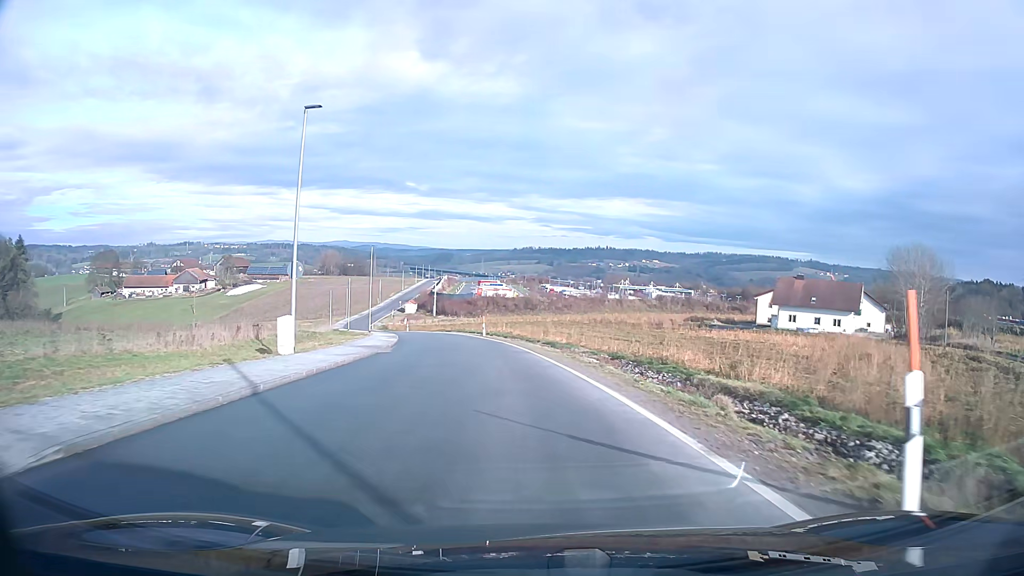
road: unclassified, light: Day
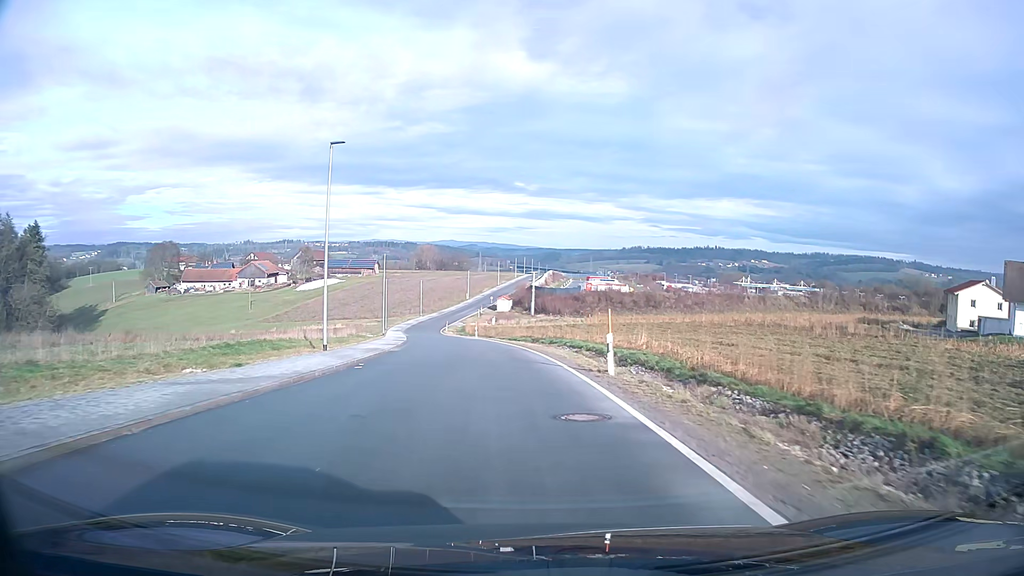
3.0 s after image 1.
(-3.0, +37.8) m; -9°
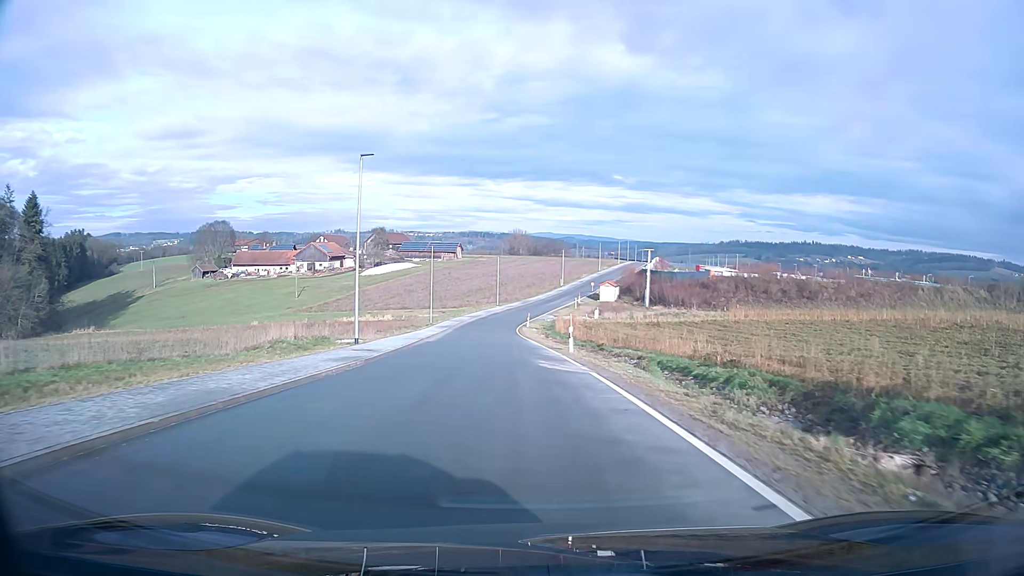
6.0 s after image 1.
(-2.8, +38.0) m; -8°
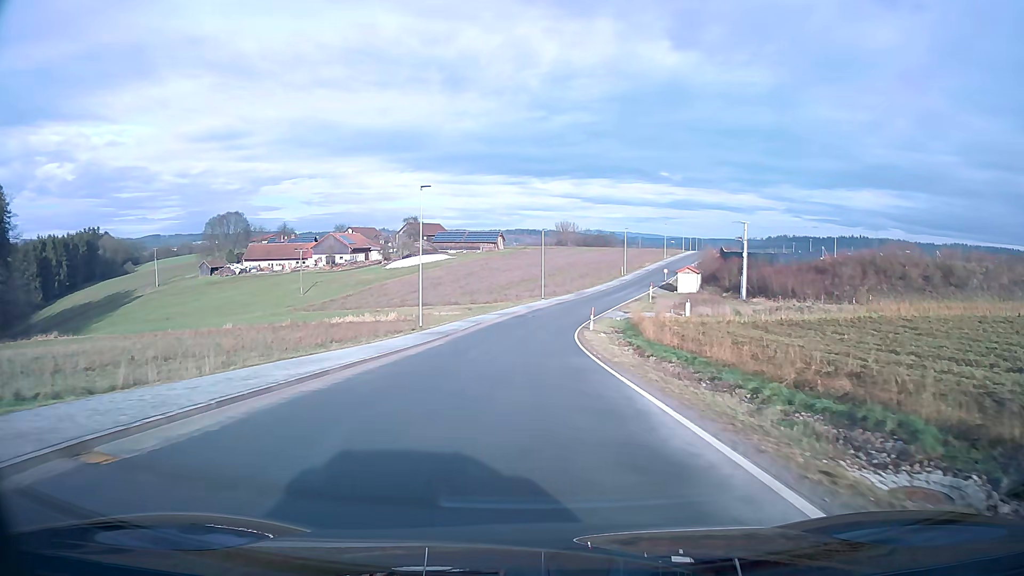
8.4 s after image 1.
(-1.1, +30.7) m; -4°
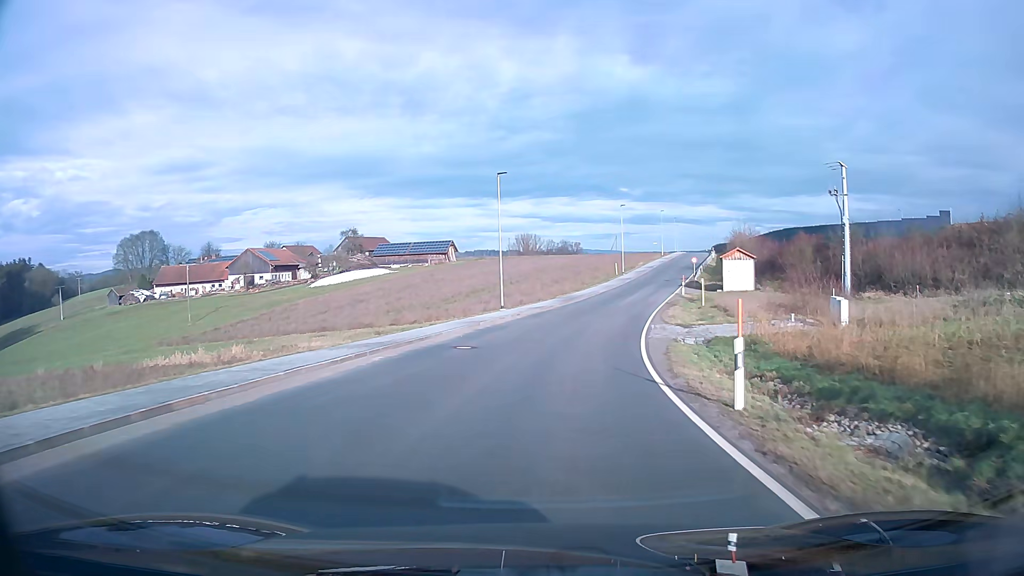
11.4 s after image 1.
(+0.7, +38.0) m; +4°
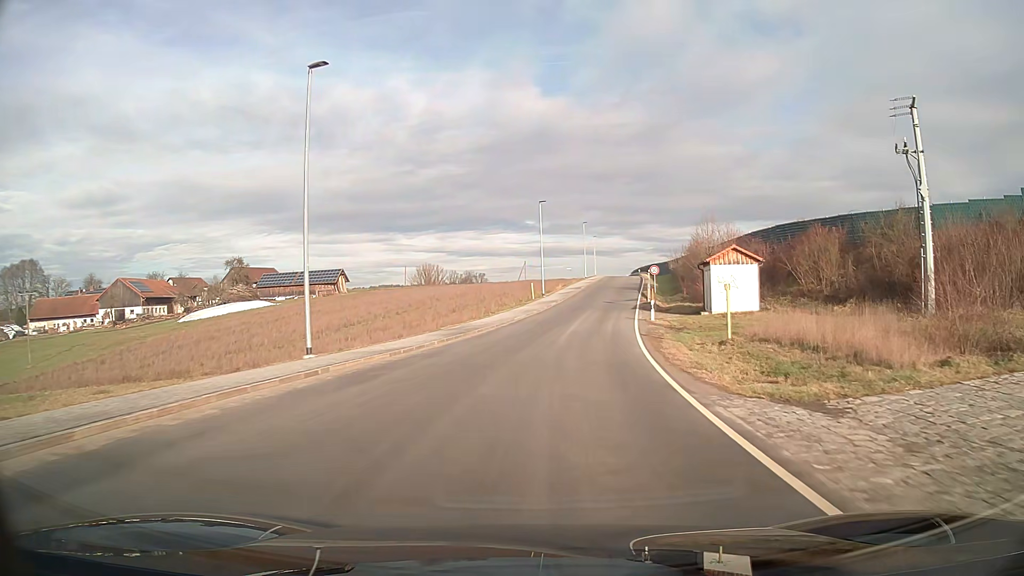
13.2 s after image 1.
(+1.5, +22.3) m; +8°
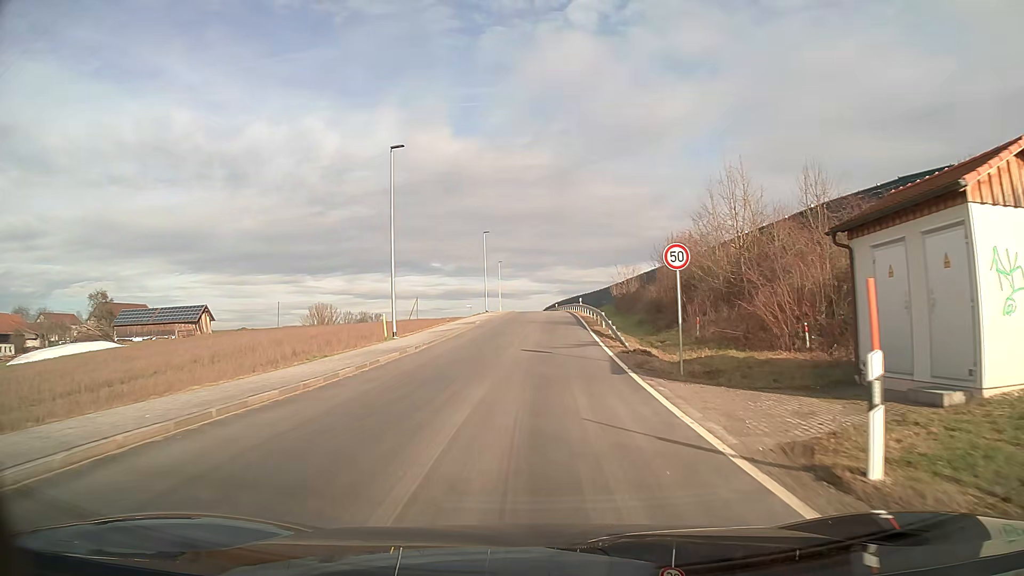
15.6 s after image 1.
(+2.2, +29.8) m; +7°
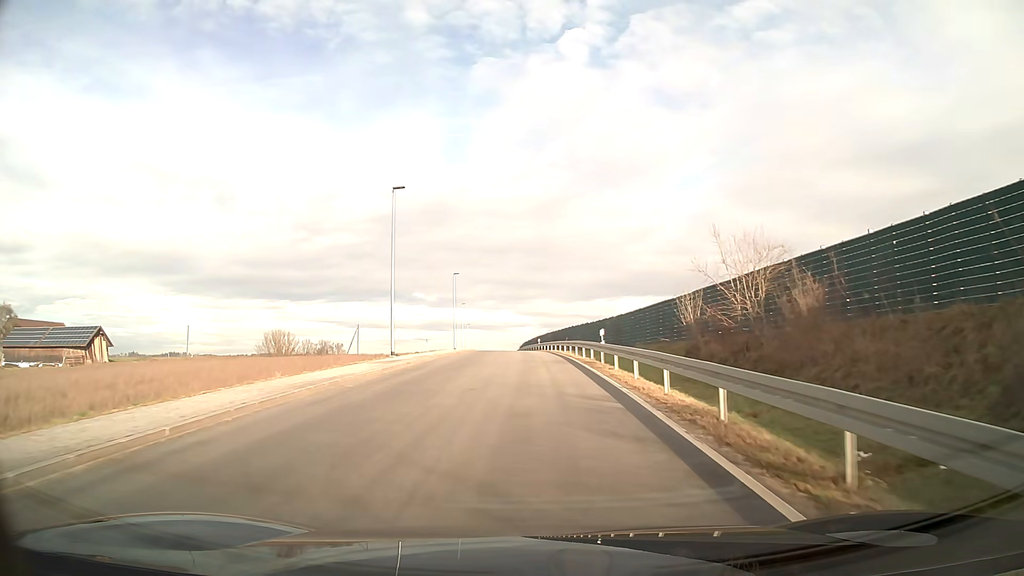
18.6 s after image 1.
(+0.8, +36.4) m; +1°
(0, +10) (0, +20) (0, +30) (0, +40) (-1, +50) (-1, +60) (-2, +70) (-2, +80) (-3, +90) (-4, +100) m
